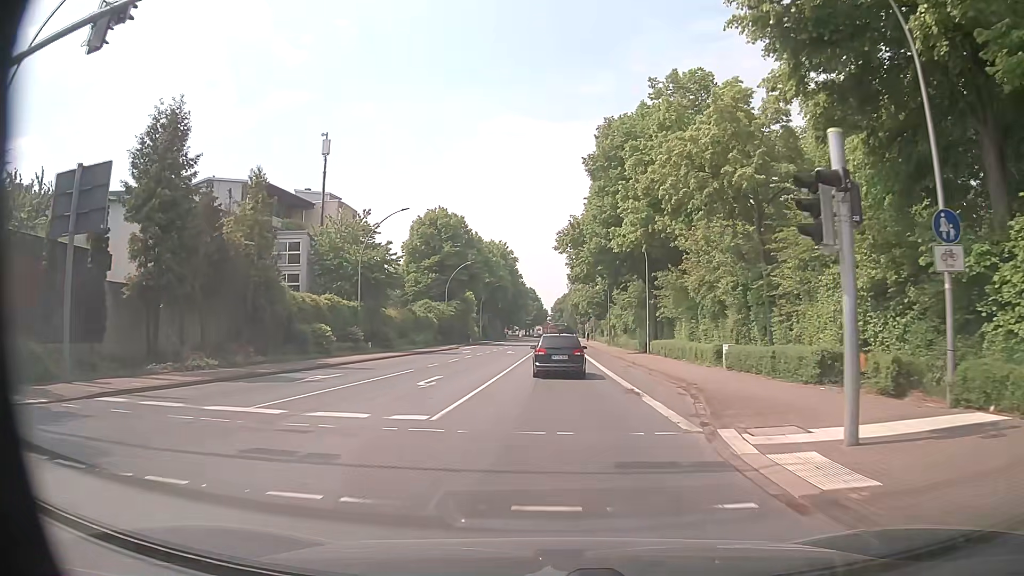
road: primary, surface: asphalt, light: Day
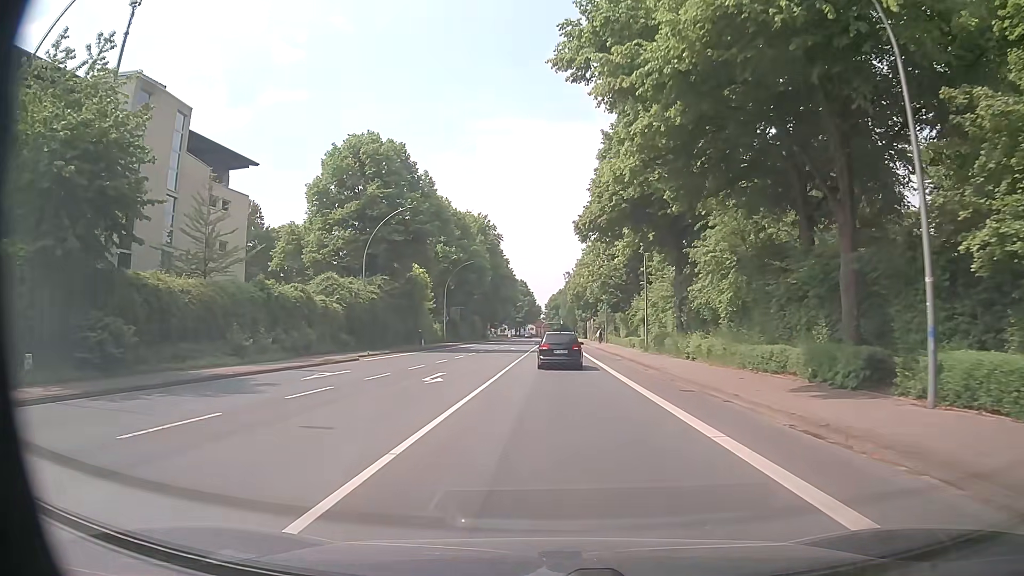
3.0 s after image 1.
(+0.3, +34.6) m; 0°
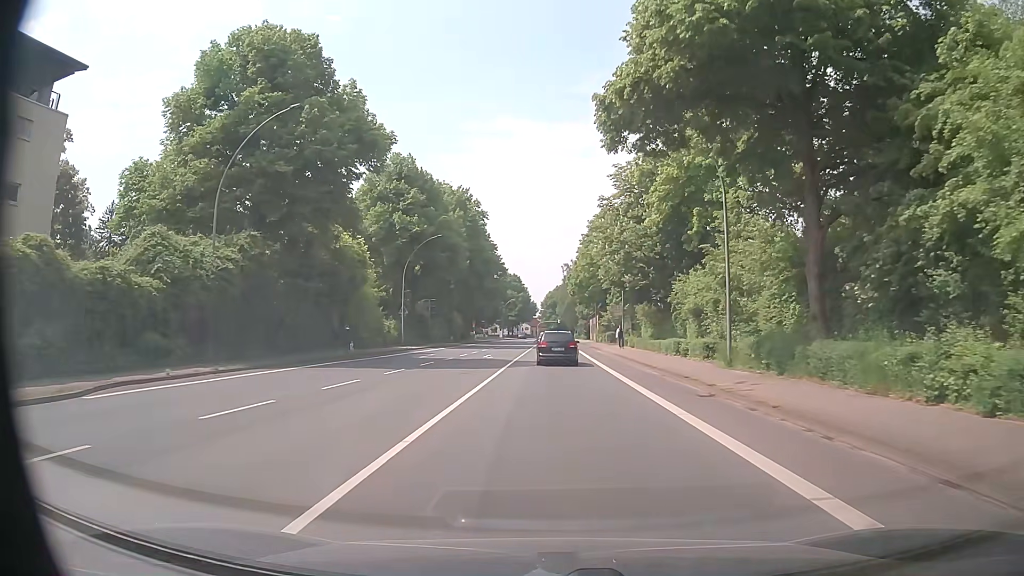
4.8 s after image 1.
(+0.2, +21.9) m; 0°
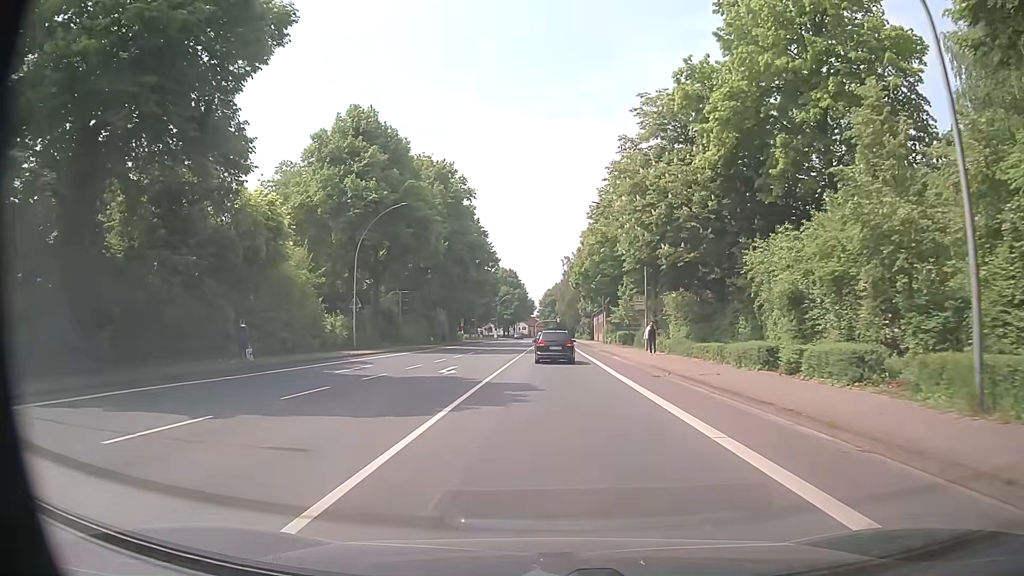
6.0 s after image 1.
(+0.1, +14.8) m; +1°
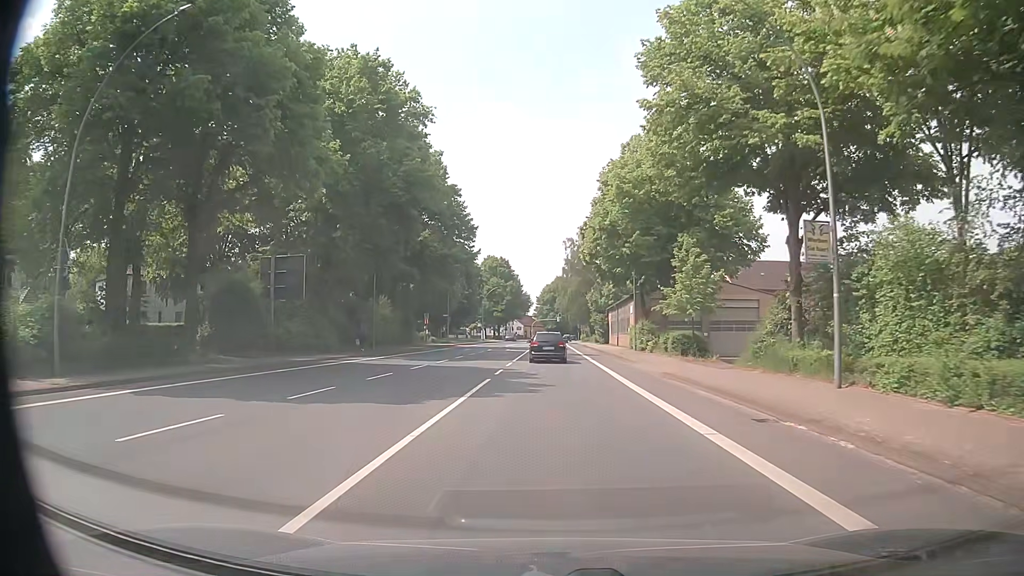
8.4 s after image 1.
(-0.2, +30.0) m; 0°
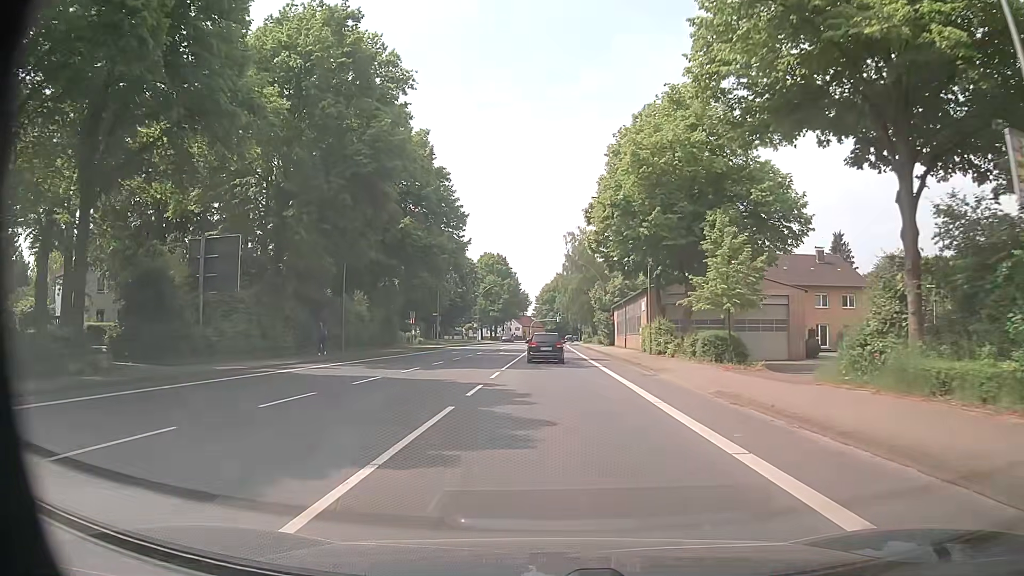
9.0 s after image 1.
(0.0, +7.6) m; 0°
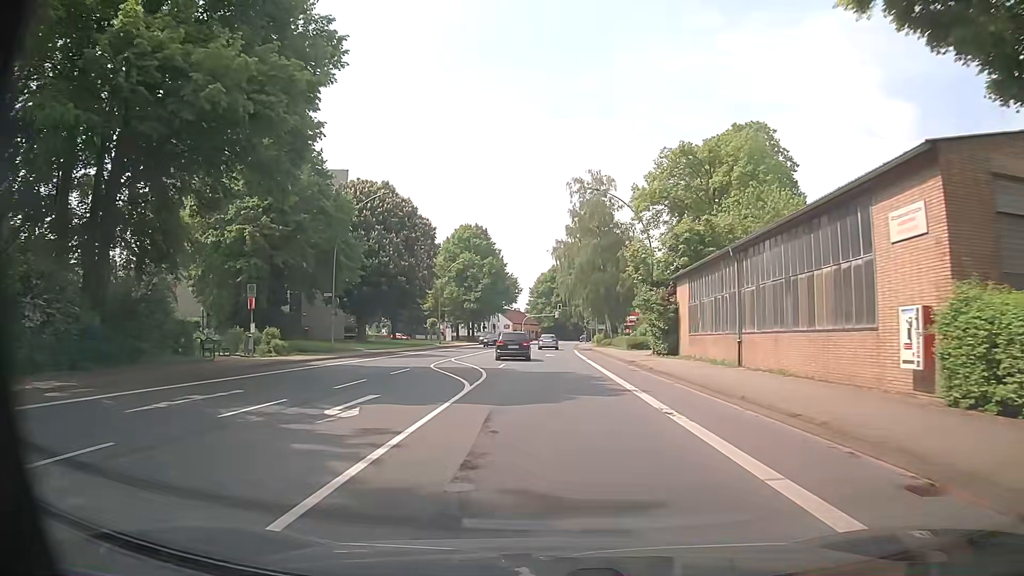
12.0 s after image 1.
(+0.1, +38.0) m; 0°
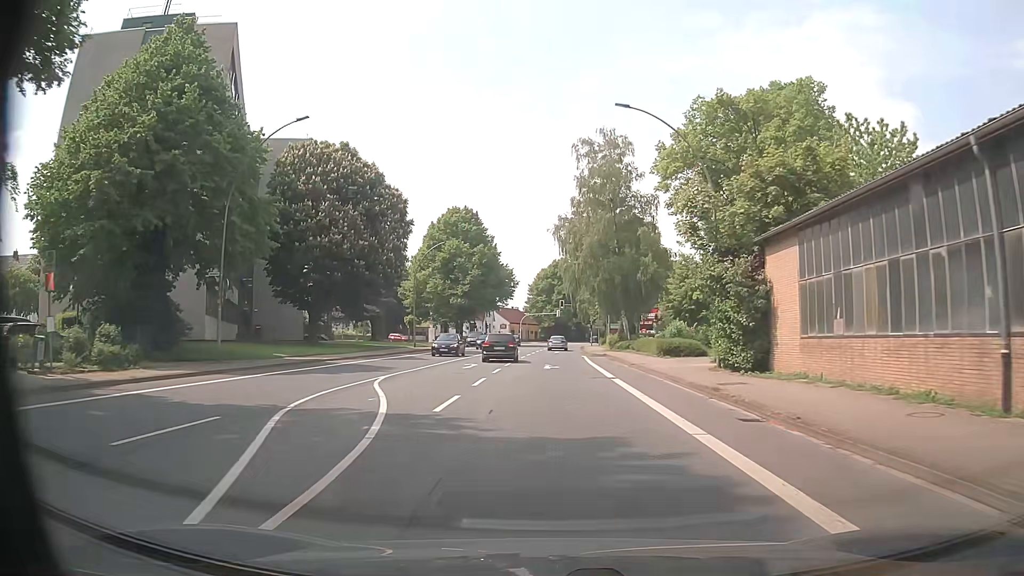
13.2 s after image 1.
(+0.1, +15.2) m; +1°
(0, +10) (0, +20) (0, +30) (0, +40) (0, +50) (0, +60) (+1, +70) (+1, +80) (+2, +90) (+2, +100) m
